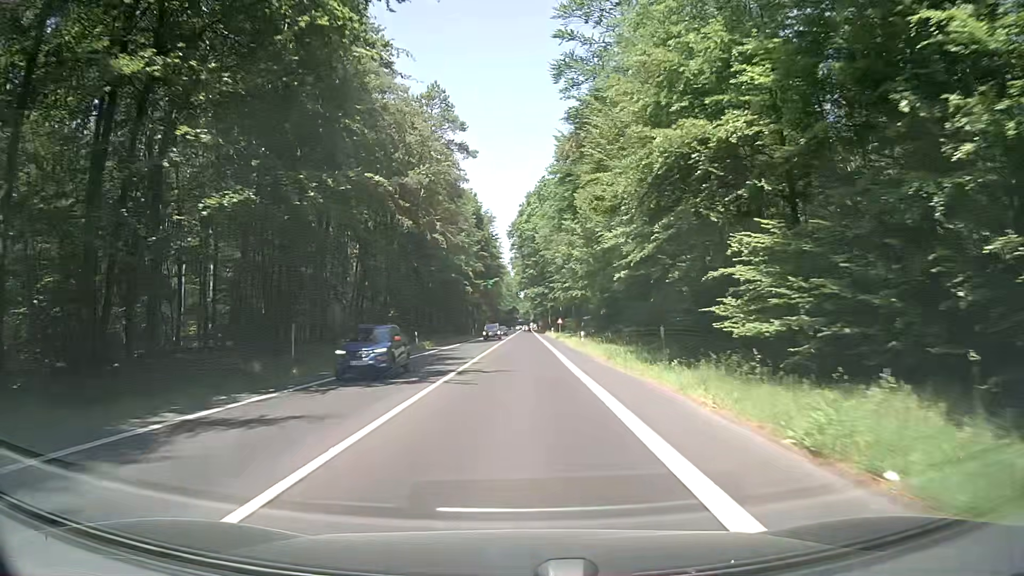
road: secondary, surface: asphalt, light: Day
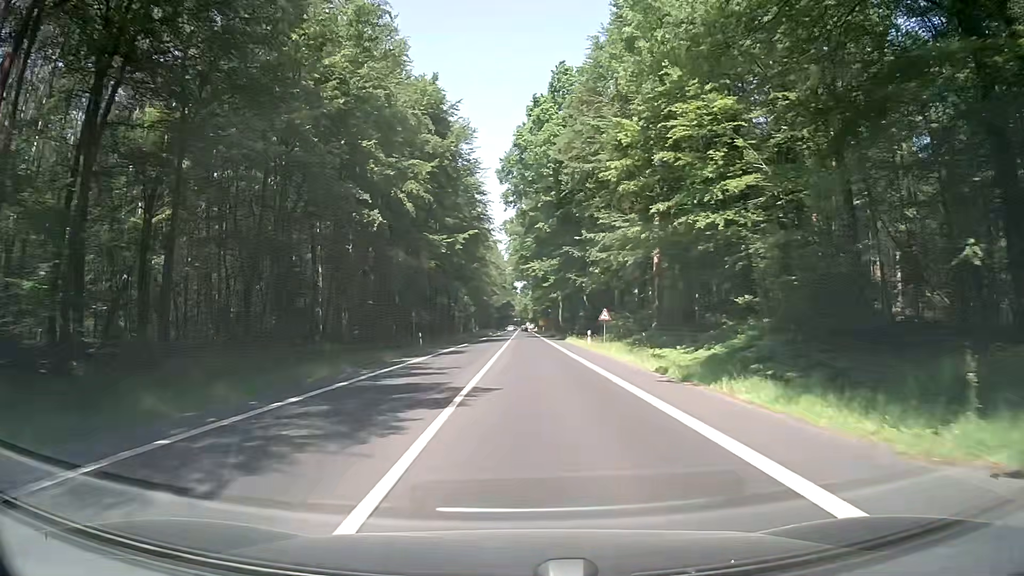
(-0.5, +53.0) m; 0°
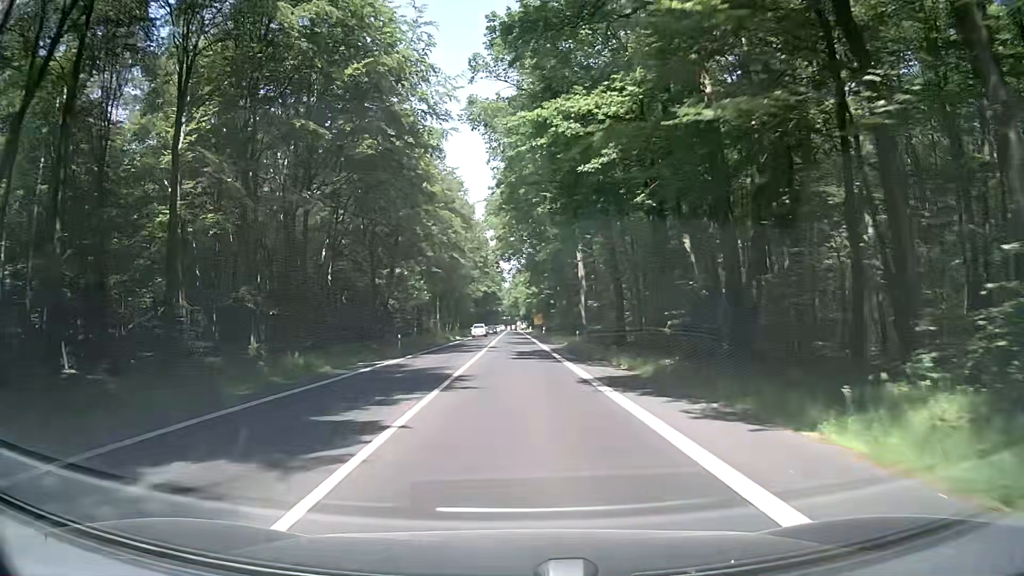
(+0.7, +54.7) m; 0°
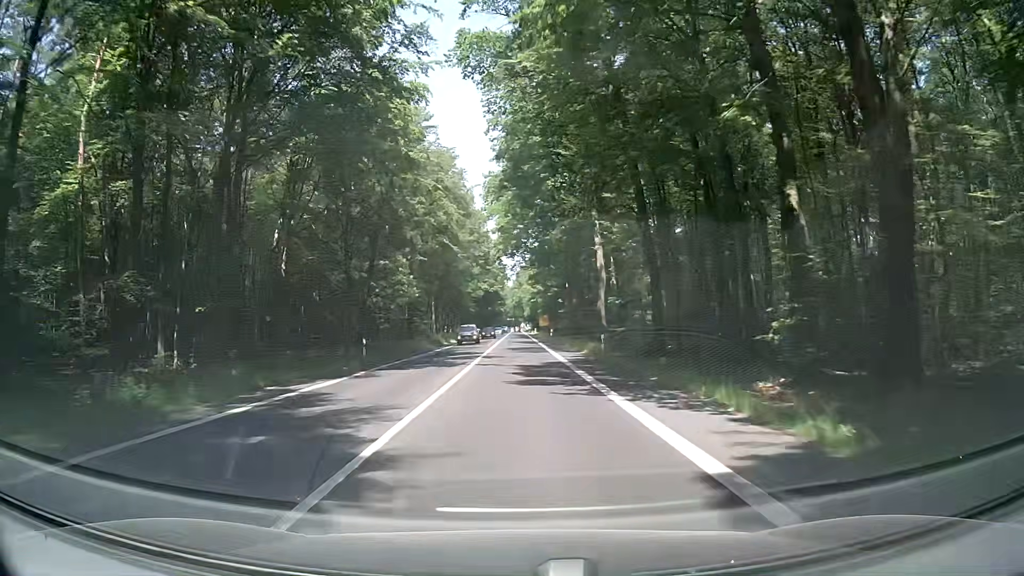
(+0.1, +11.1) m; 0°
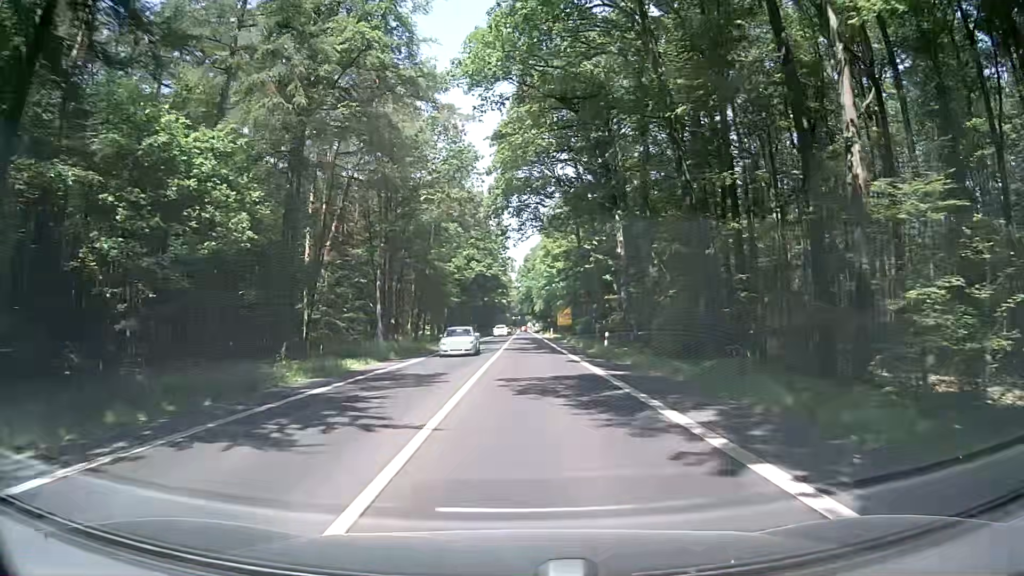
(-0.4, +45.2) m; 0°
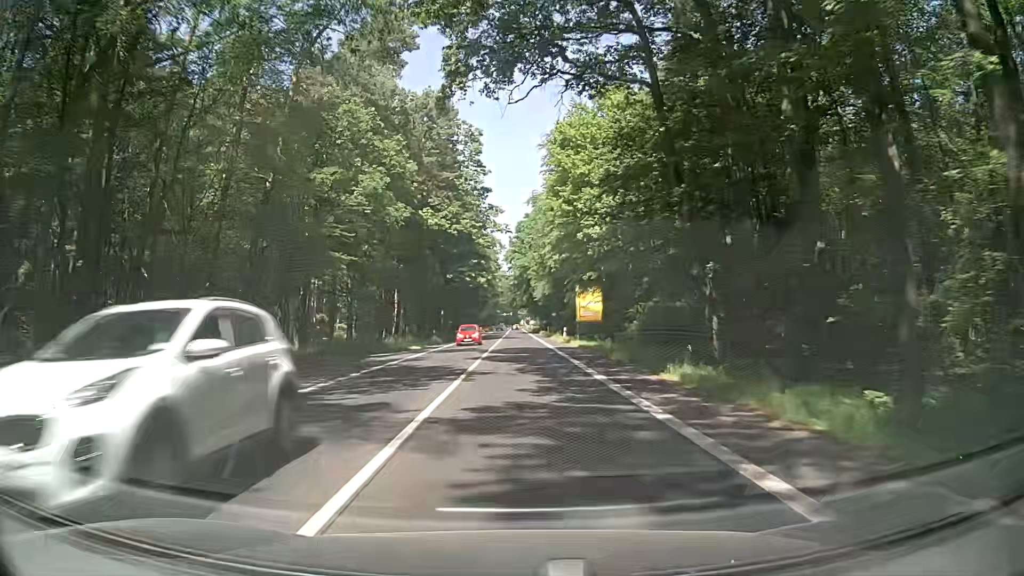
(+0.5, +45.5) m; -1°
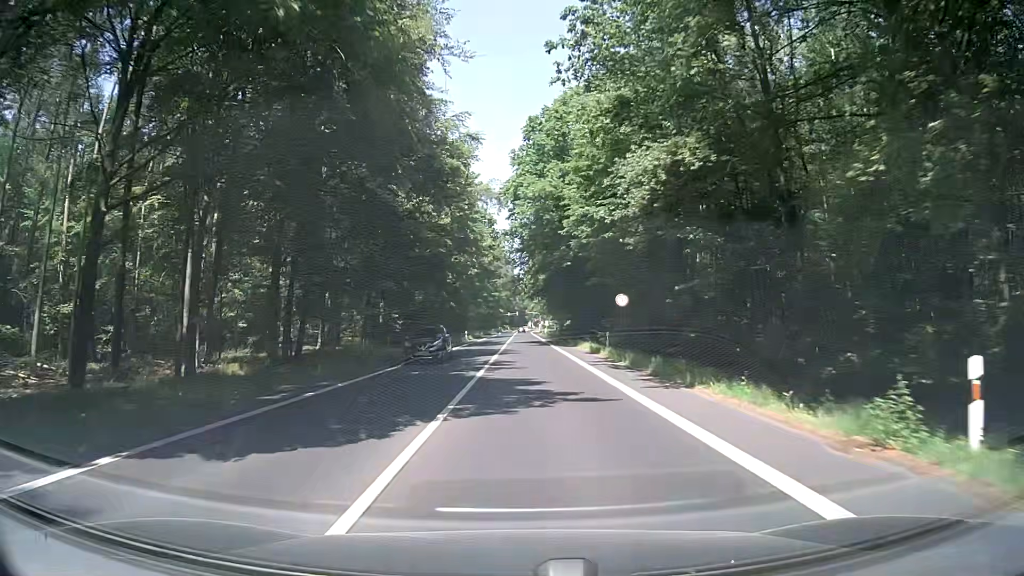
(+0.9, +55.2) m; +1°
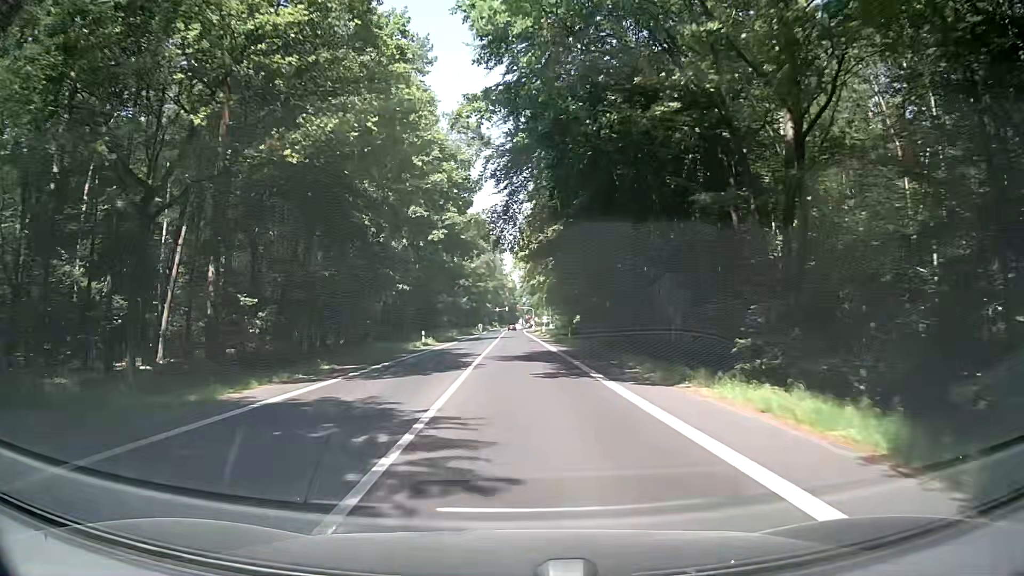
(+0.2, +32.2) m; +2°
(0, +10) (-1, +20) (-1, +30) (-1, +40) (-2, +50) (-2, +60) (-2, +70) (-3, +80) (-3, +90) (-3, +100) m
